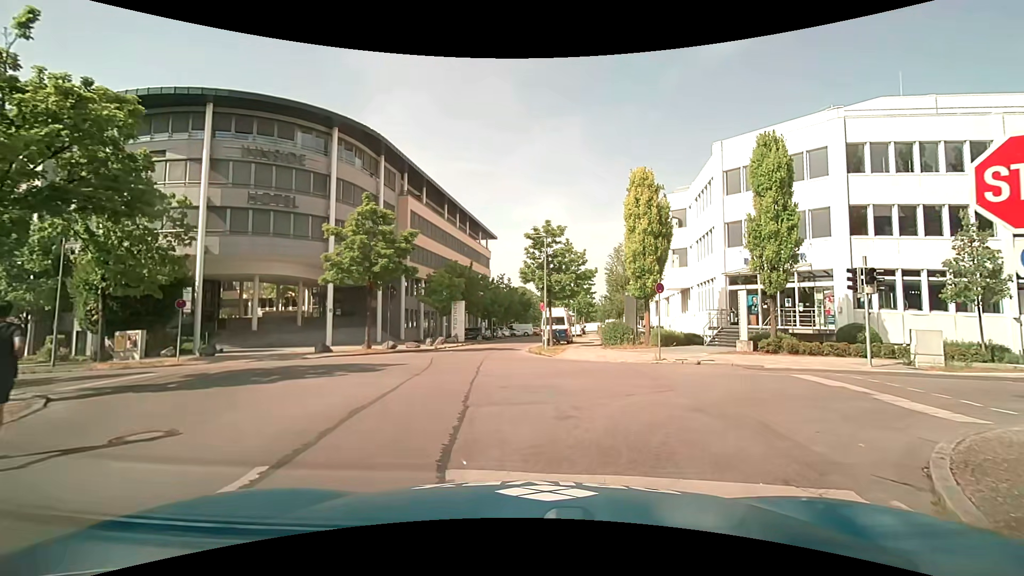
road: unclassified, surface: asphalt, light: Day
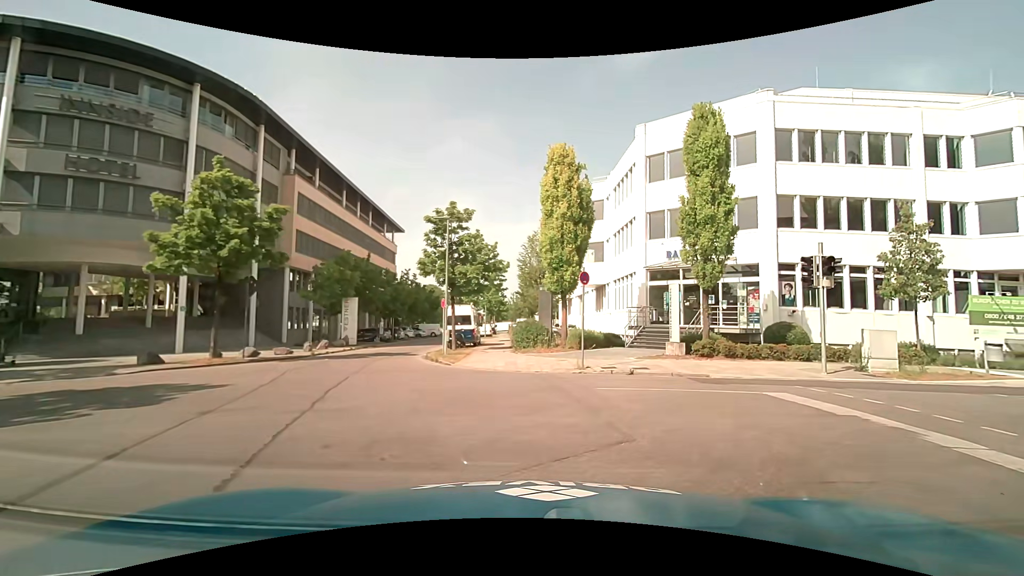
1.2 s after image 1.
(+0.4, +4.4) m; +9°
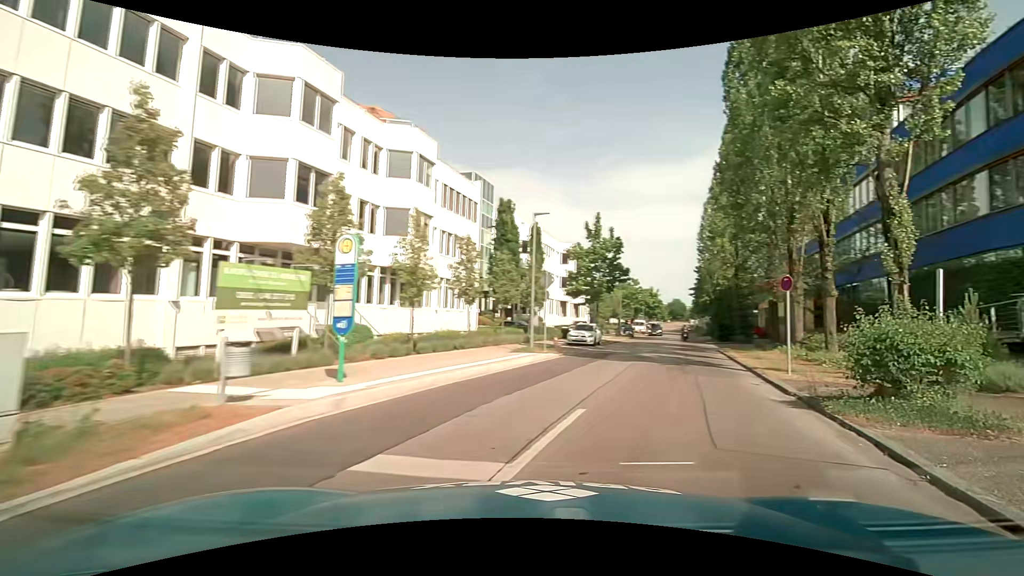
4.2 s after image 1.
(+6.2, +9.8) m; +74°
